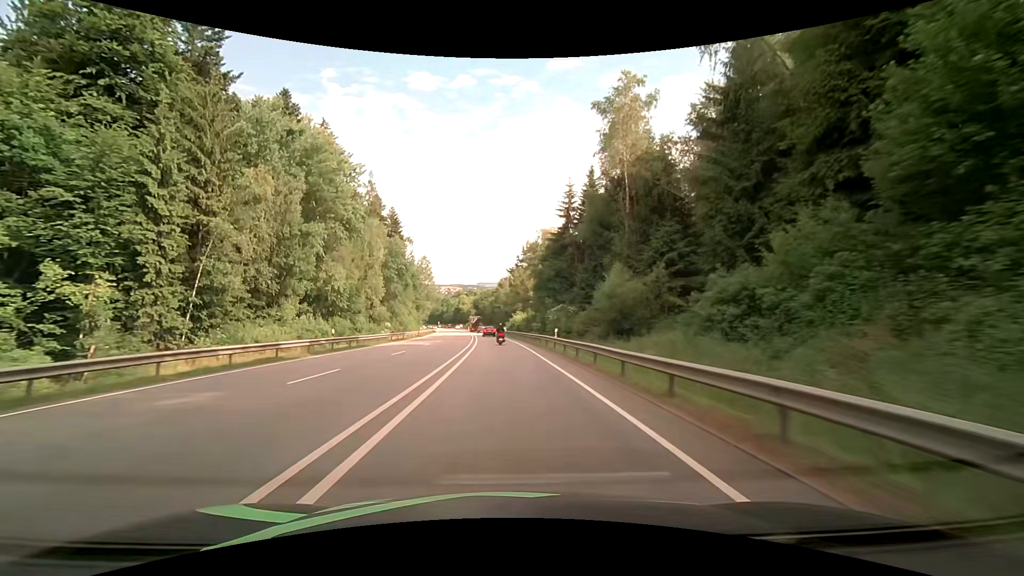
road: primary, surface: asphalt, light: Day
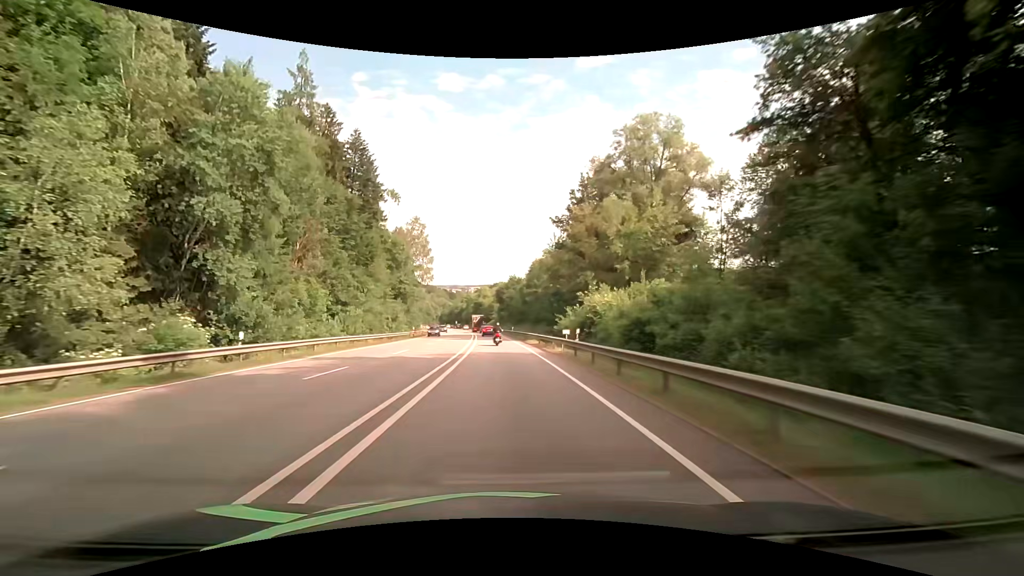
(-1.9, +59.7) m; -4°
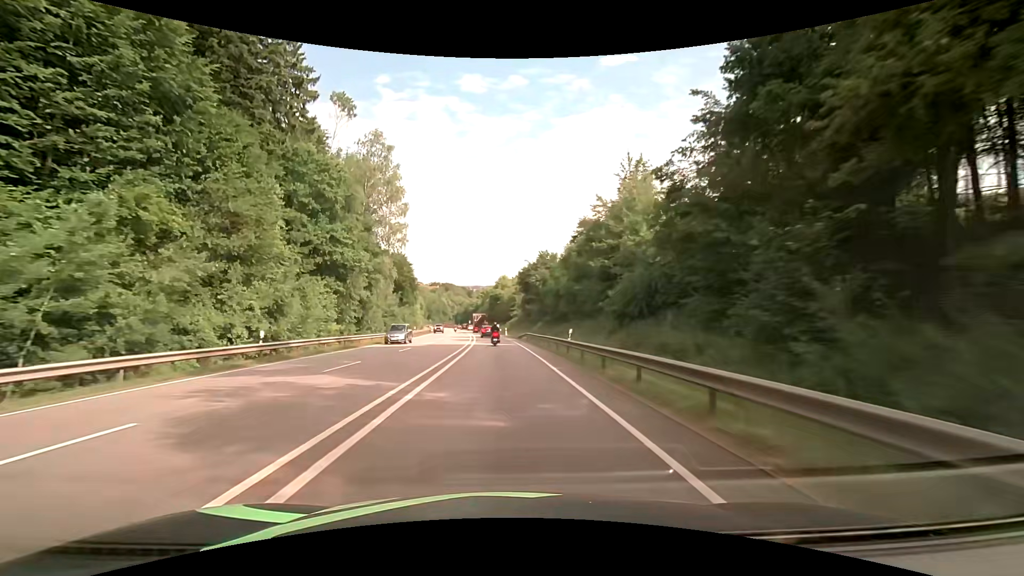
(-0.9, +46.5) m; -3°
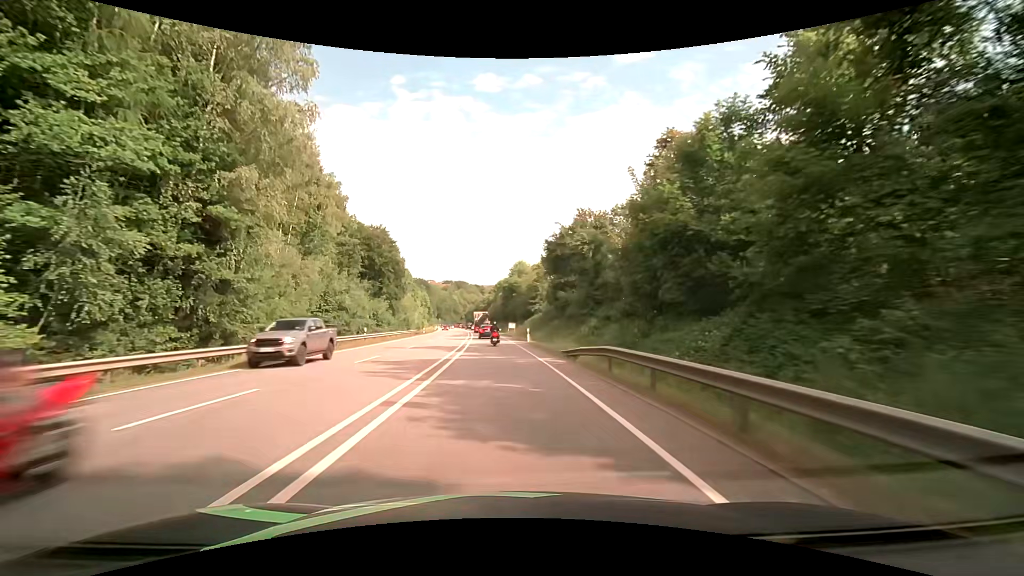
(-0.4, +32.6) m; -1°
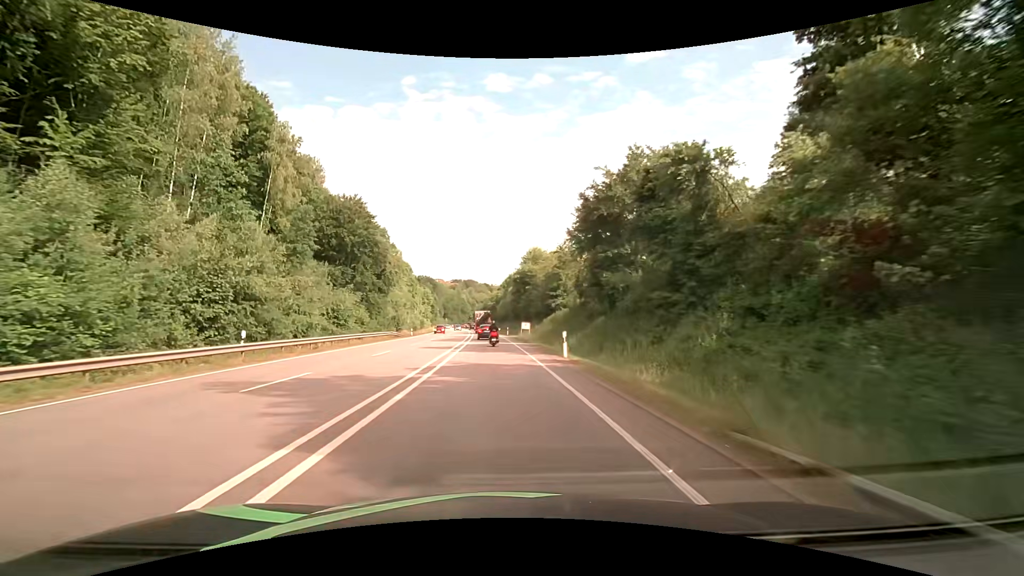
(-0.3, +20.4) m; -2°
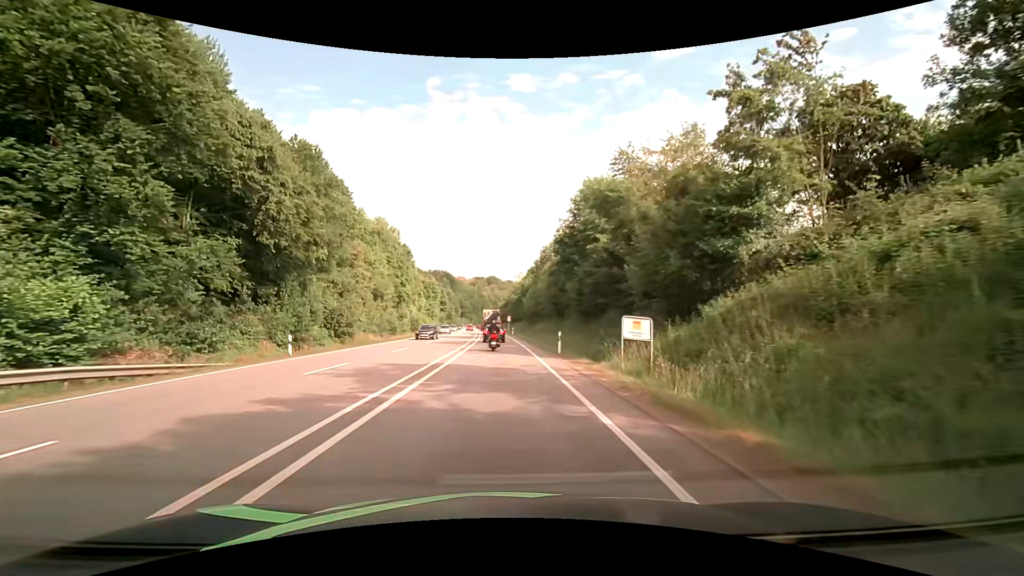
(-1.0, +44.8) m; -3°
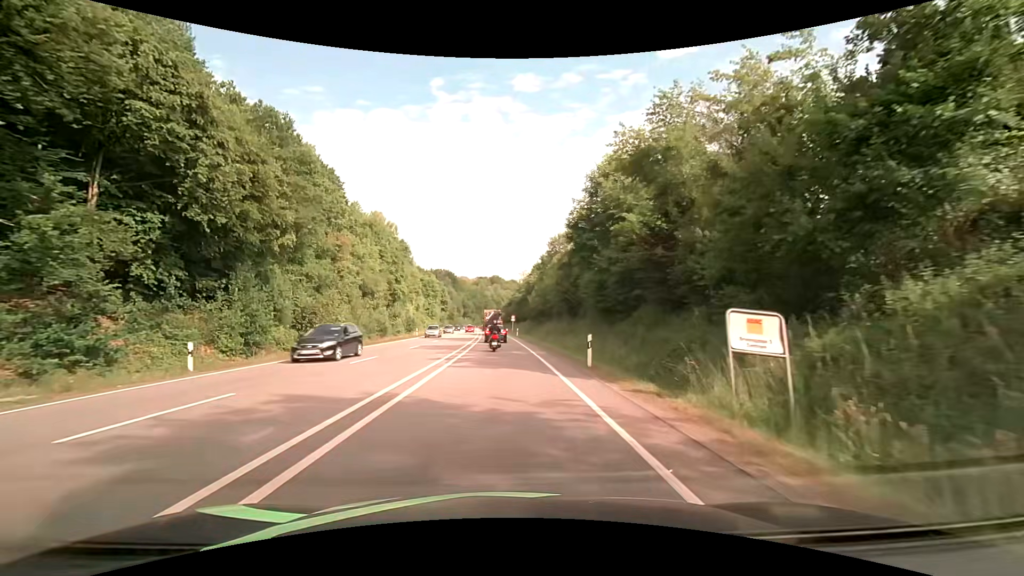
(+0.1, +8.0) m; +1°
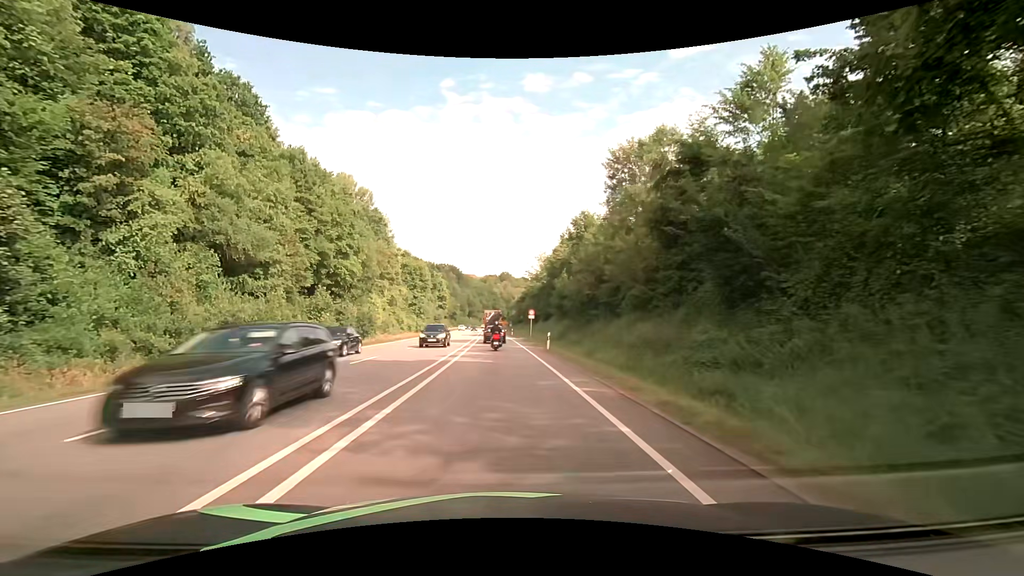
(-0.6, +36.1) m; -2°
(0, +10) (0, +20) (0, +30) (0, +40) (-1, +50) (-1, +60) (-1, +70) (-1, +80) (-2, +90) (-2, +100) m
